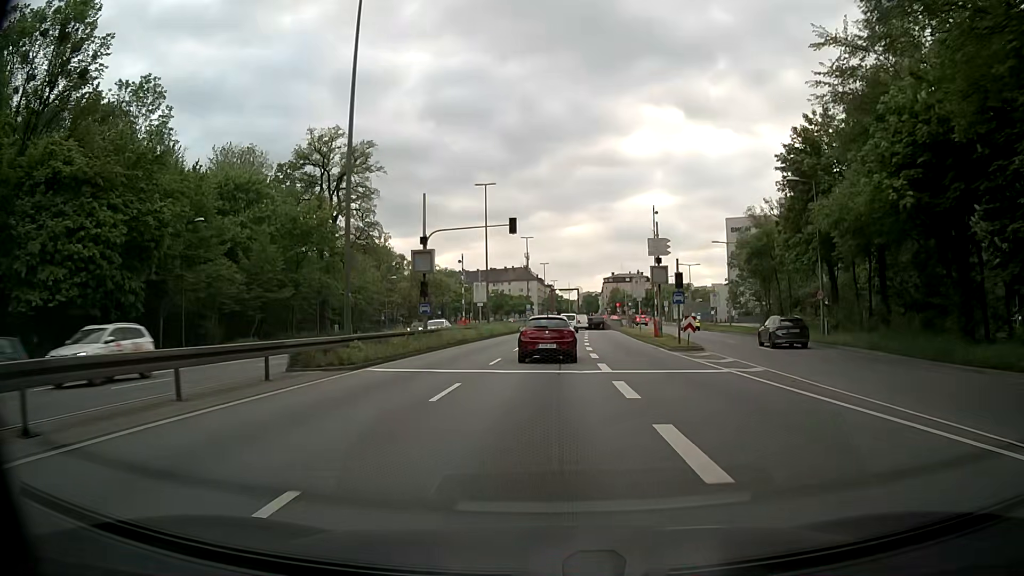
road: trunk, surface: asphalt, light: Day
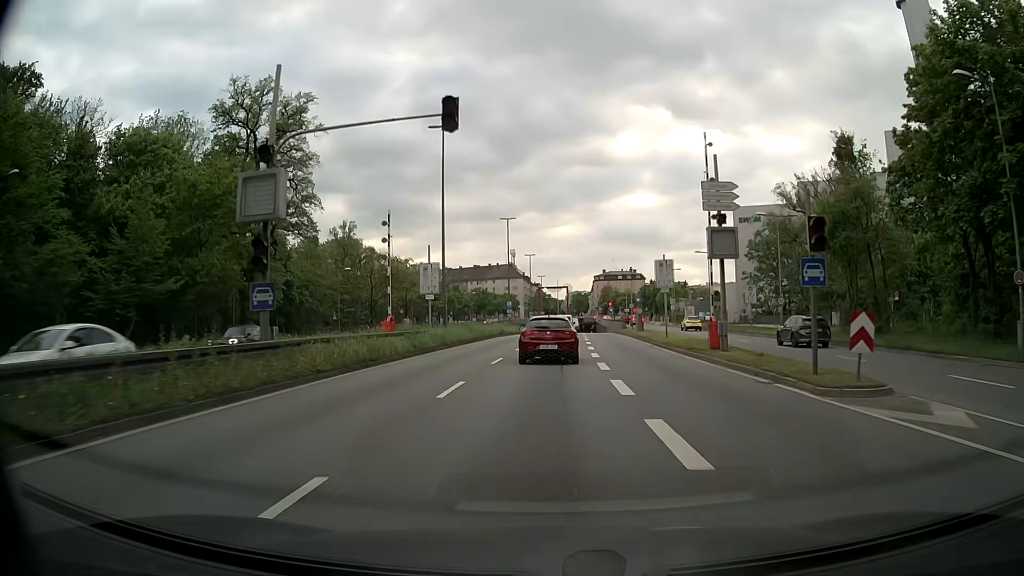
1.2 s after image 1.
(0.0, +17.5) m; +1°
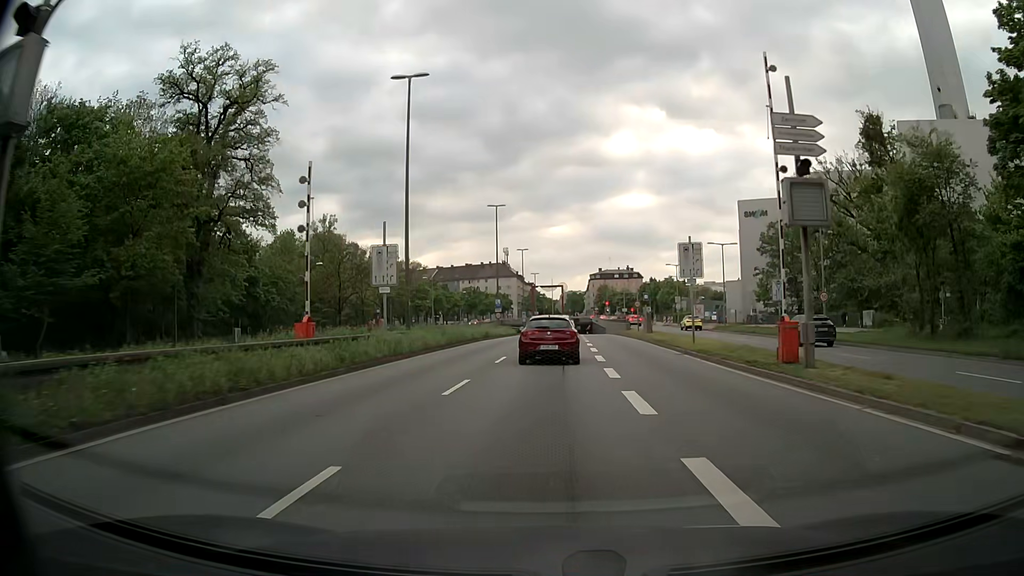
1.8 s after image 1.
(0.0, +8.5) m; +1°
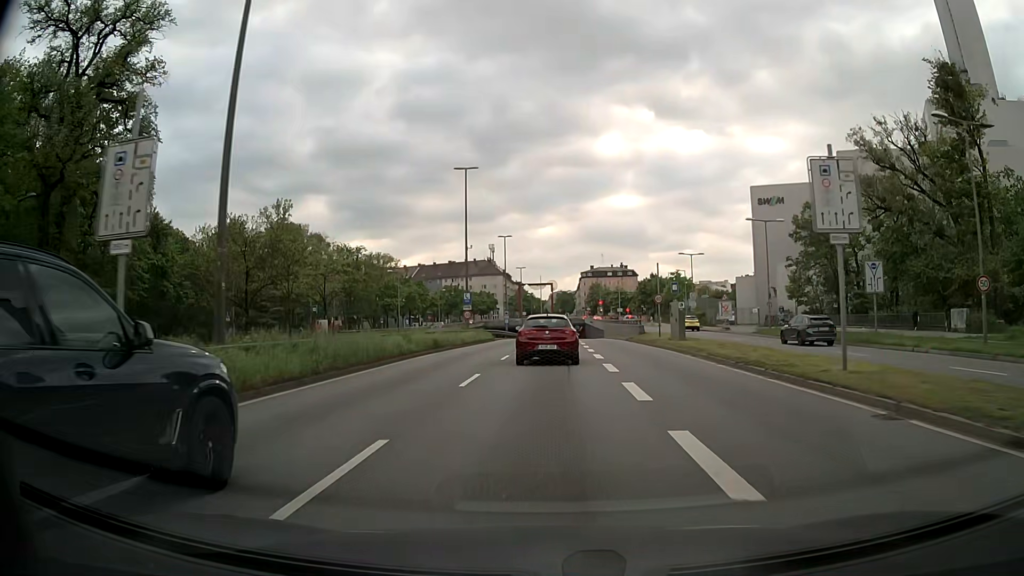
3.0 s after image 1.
(+0.1, +16.6) m; +1°
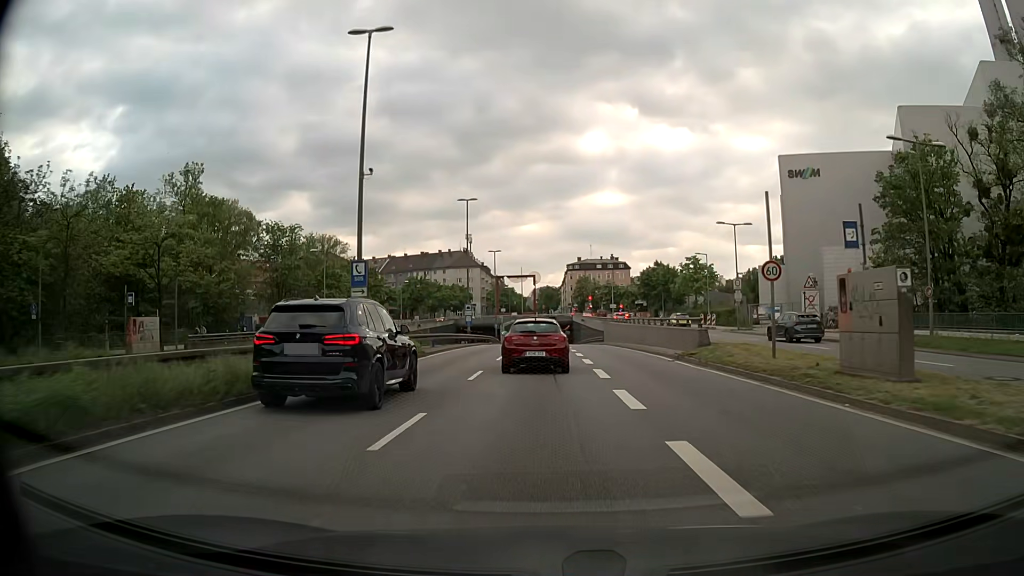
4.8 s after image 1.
(+0.3, +24.3) m; +1°
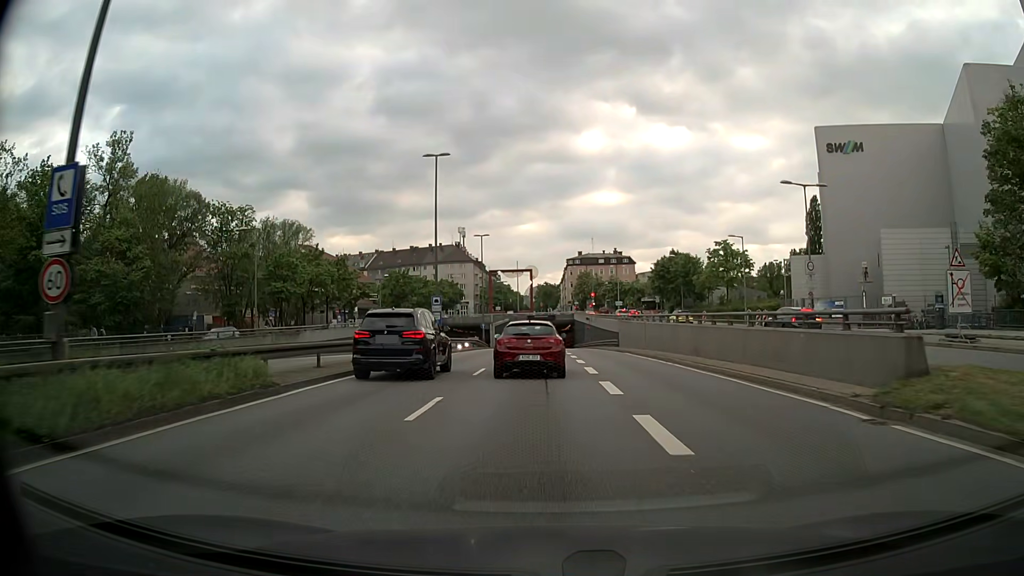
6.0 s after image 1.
(+0.1, +15.8) m; 0°
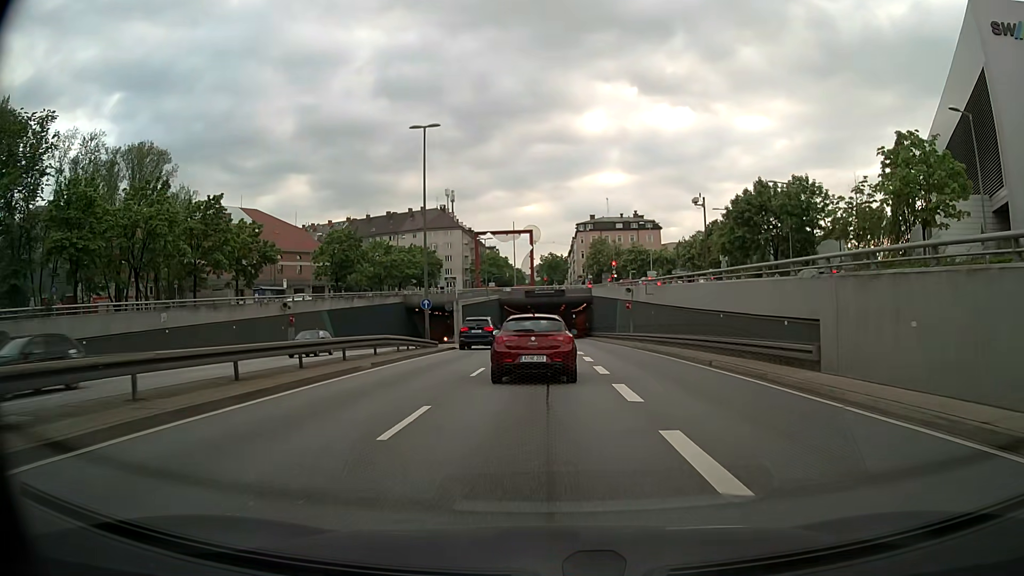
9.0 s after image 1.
(-0.1, +37.7) m; 0°
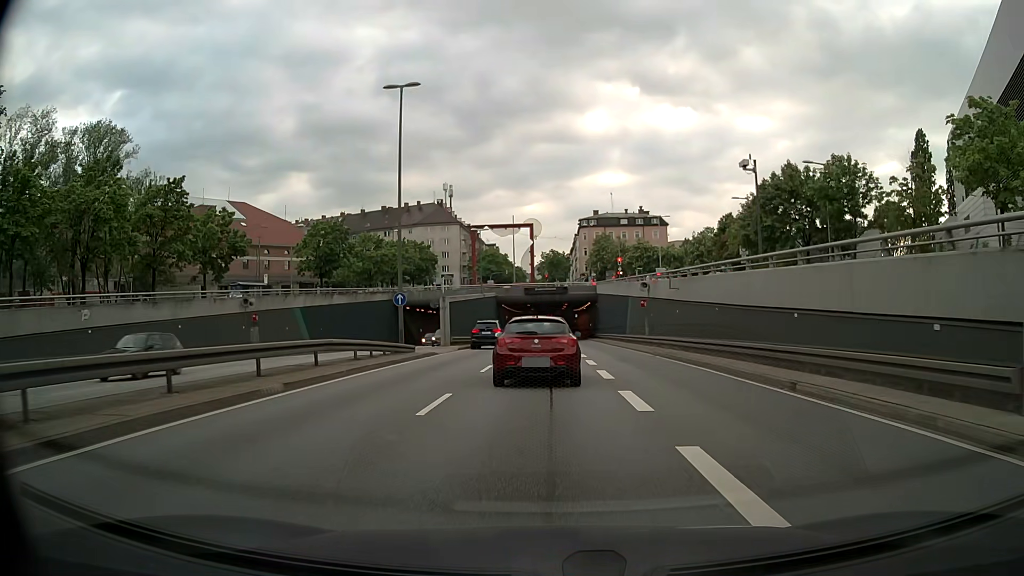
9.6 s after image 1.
(0.0, +6.9) m; 0°
(0, +10) (0, +20) (0, +30) (0, +40) (0, +50) (-1, +60) (-2, +70) (-2, +80) (-3, +90) (-3, +100) m
